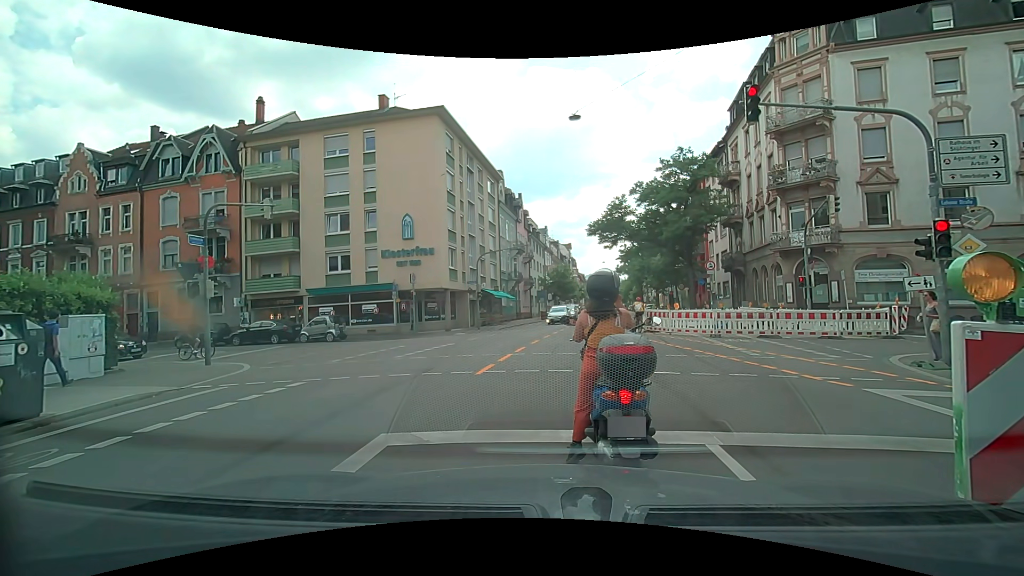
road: secondary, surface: asphalt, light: Day
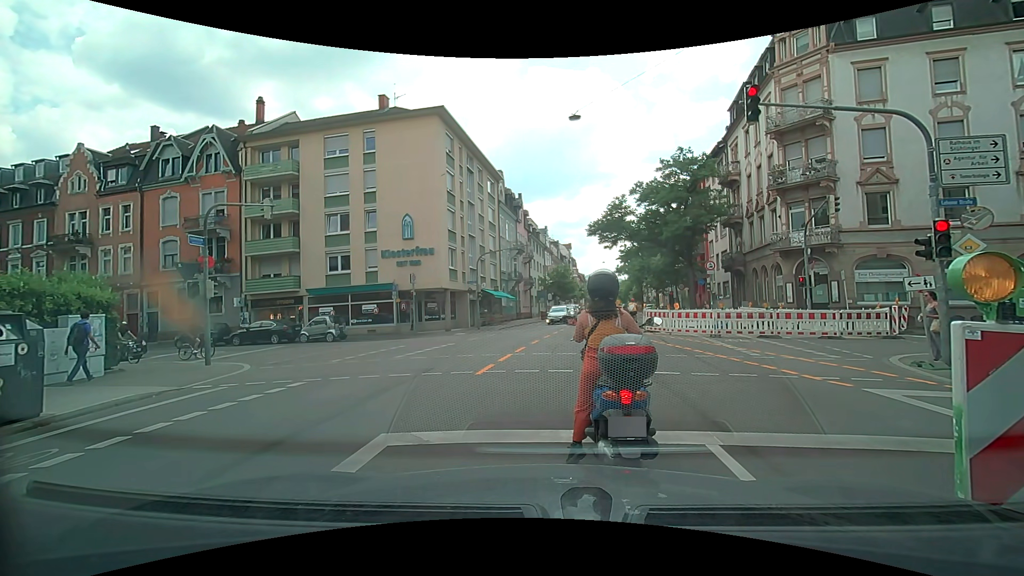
(0.0, 0.0) m; 0°
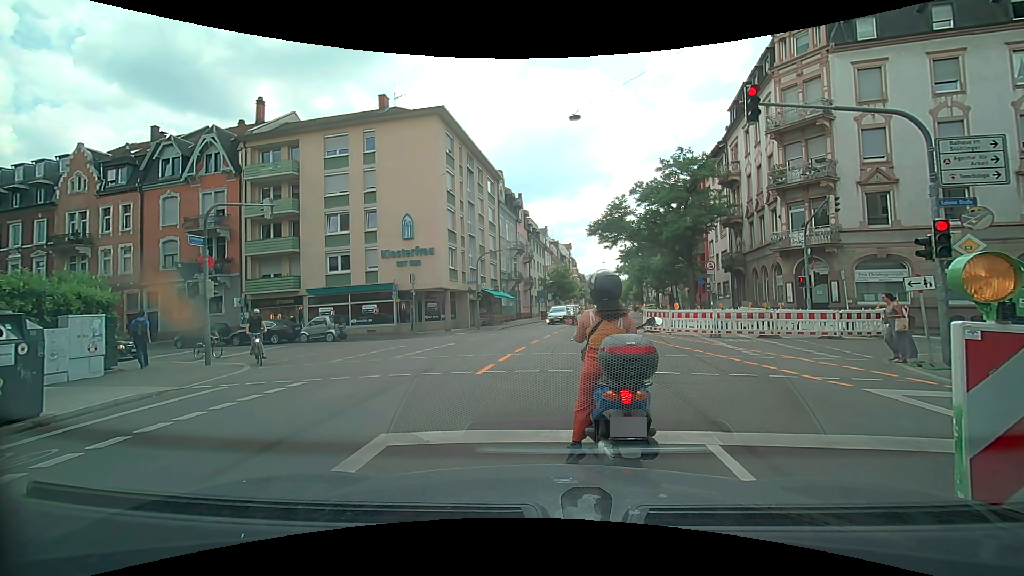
(0.0, 0.0) m; 0°
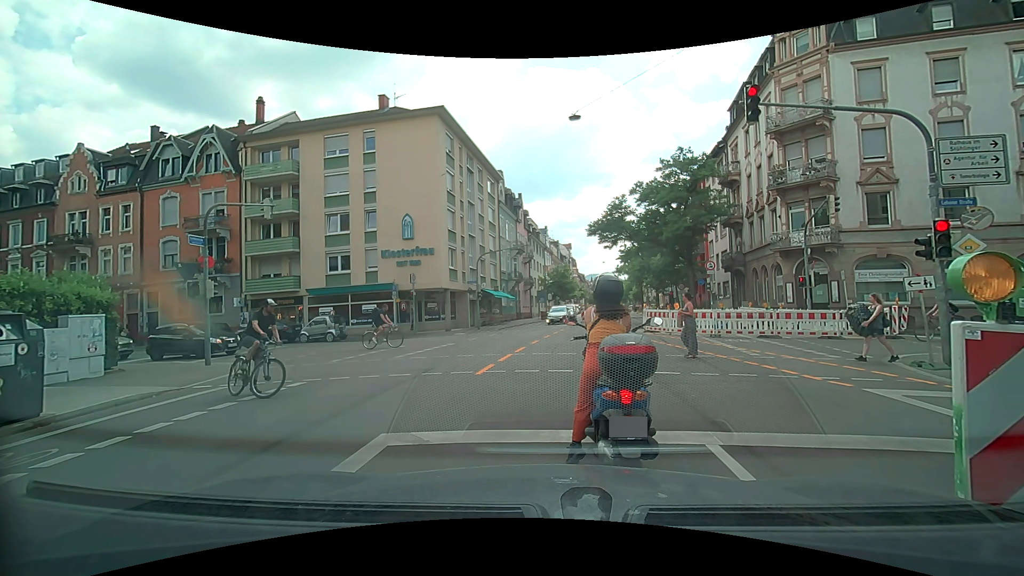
(0.0, 0.0) m; 0°
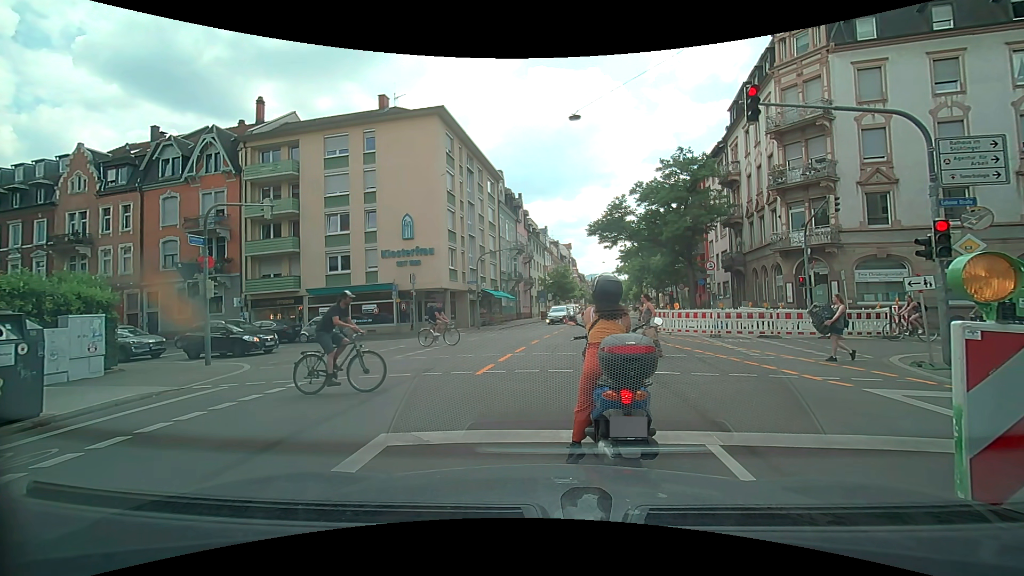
(0.0, 0.0) m; 0°
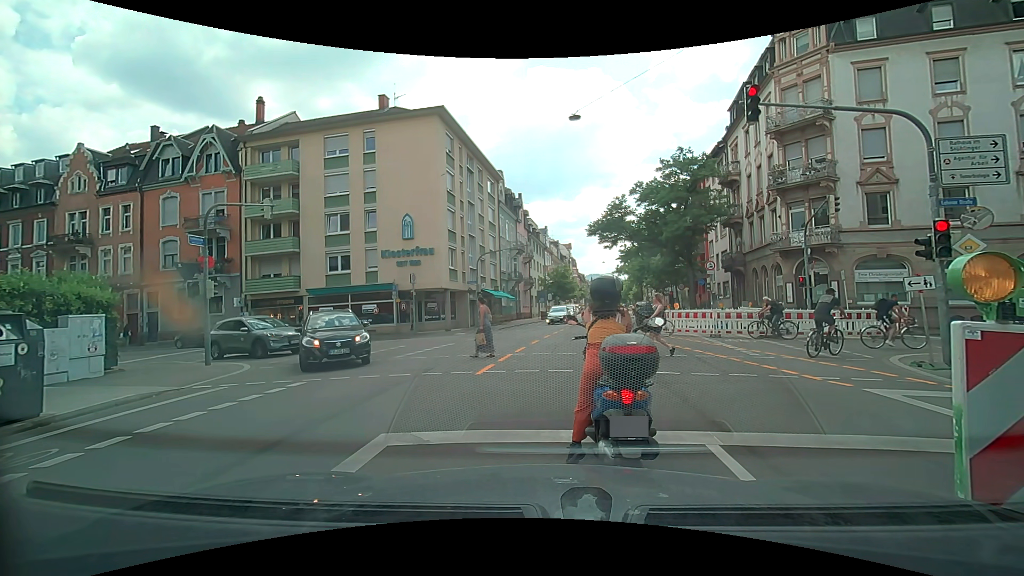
(0.0, 0.0) m; 0°
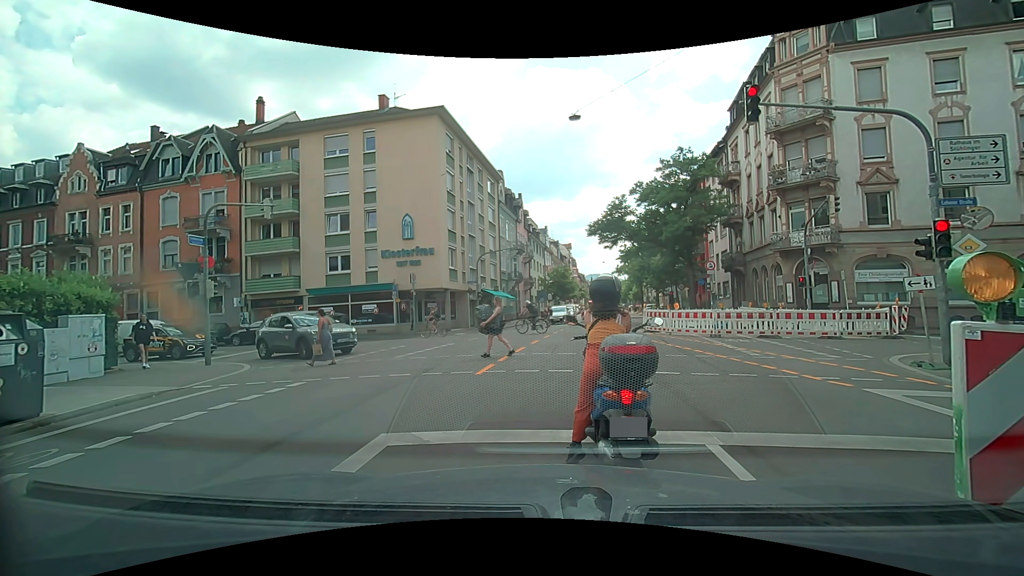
(0.0, 0.0) m; 0°
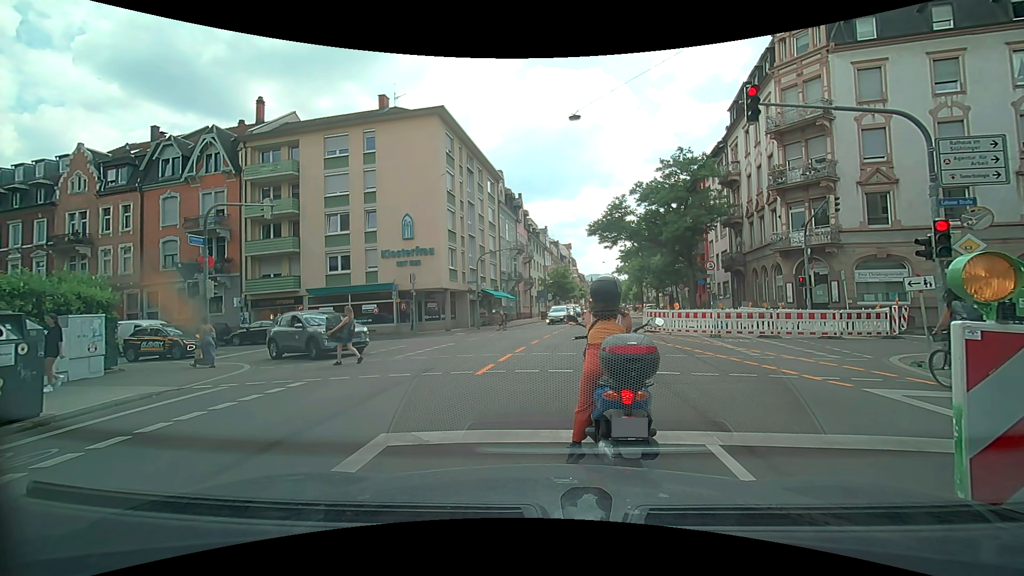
(0.0, 0.0) m; 0°
(+1, +10) (+3, +20) (+5, +30) (+8, +39) (+11, +49) (+13, +58) (+15, +68) (+17, +78) (+19, +88) (+21, +97) m
